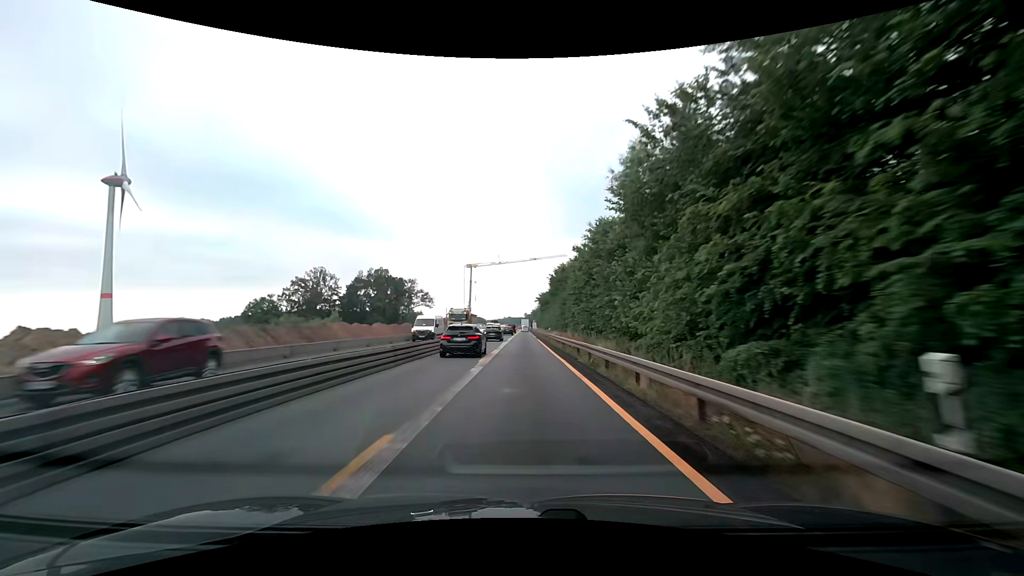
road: motorway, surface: asphalt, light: Day
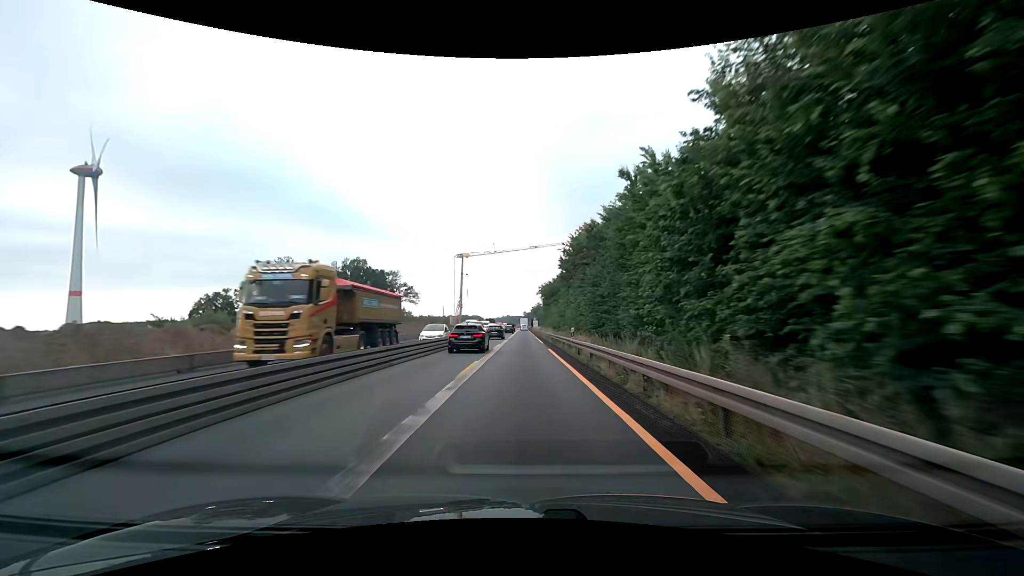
(-0.1, +25.1) m; 0°
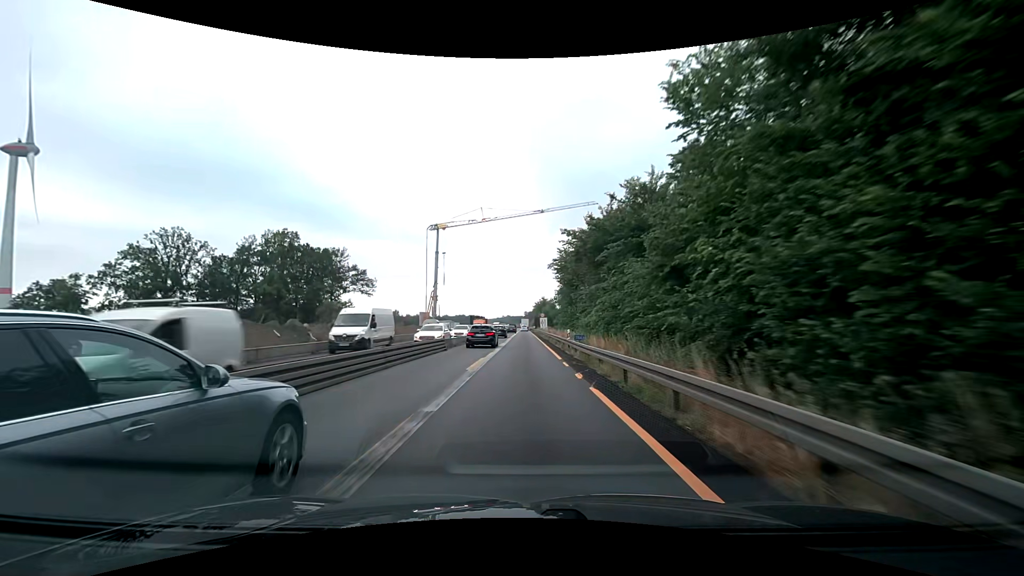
(-0.1, +50.2) m; -1°
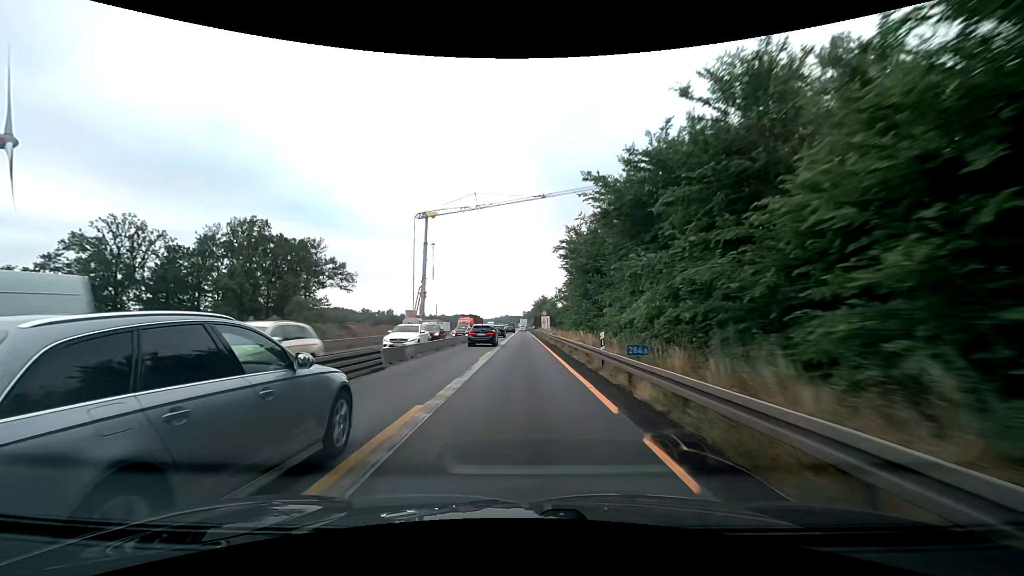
(+0.1, +12.6) m; 0°
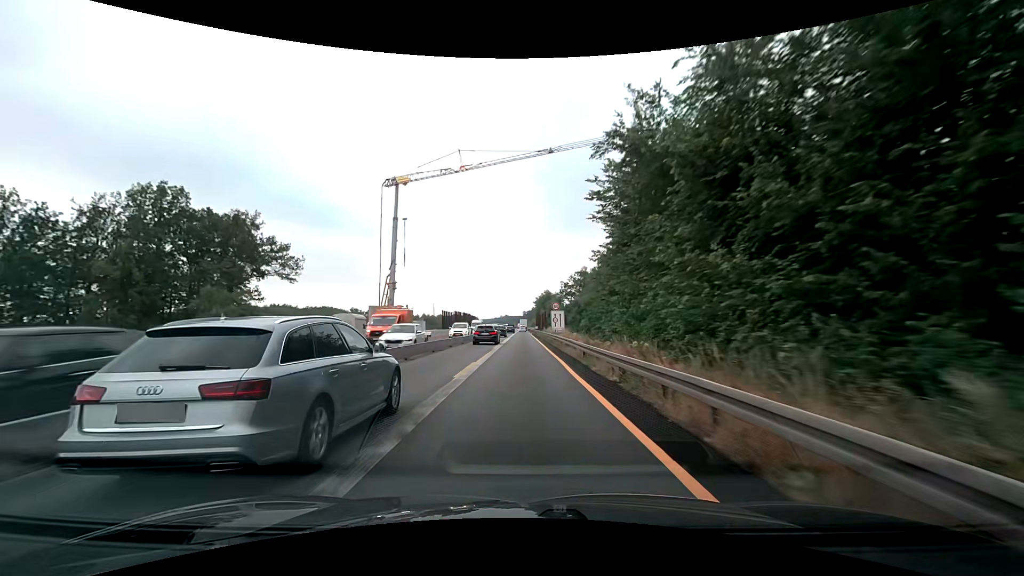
(+0.1, +25.1) m; 0°
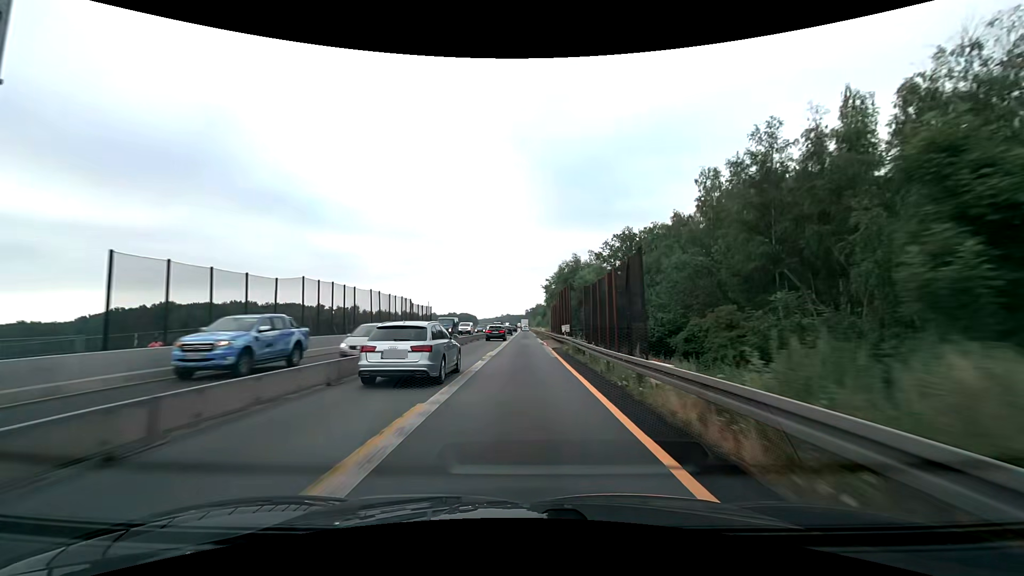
(-0.1, +62.7) m; 0°
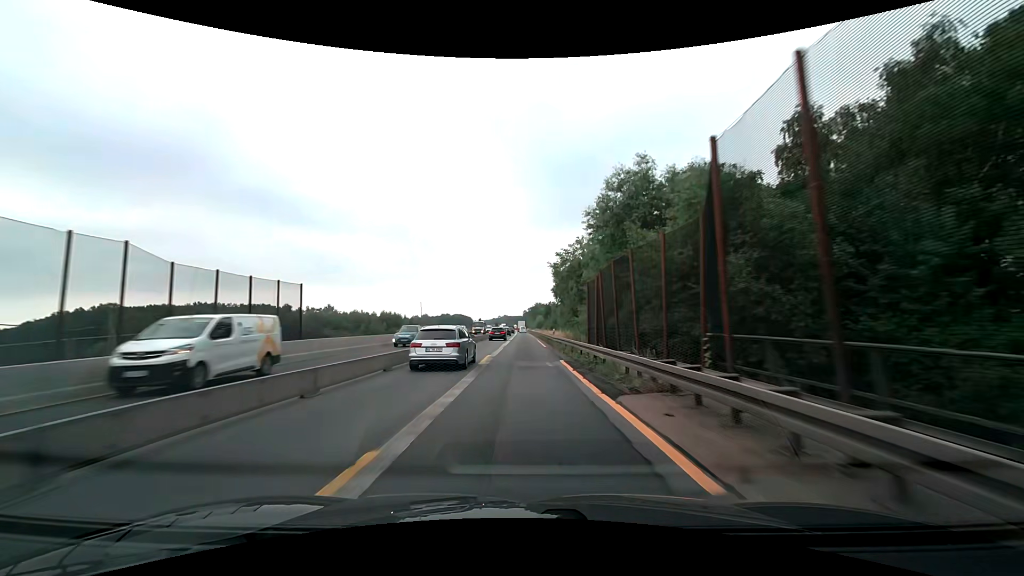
(0.0, +37.6) m; 0°
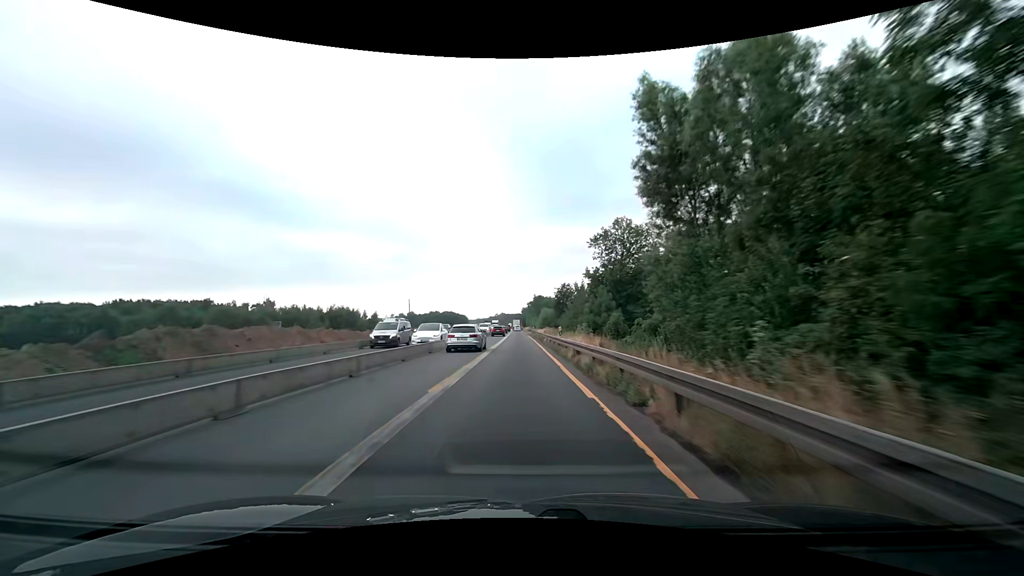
(+0.3, +62.6) m; 0°
(0, +10) (0, +20) (0, +30) (0, +40) (0, +50) (0, +60) (0, +70) (-1, +80) (-1, +90) (-1, +100) m
